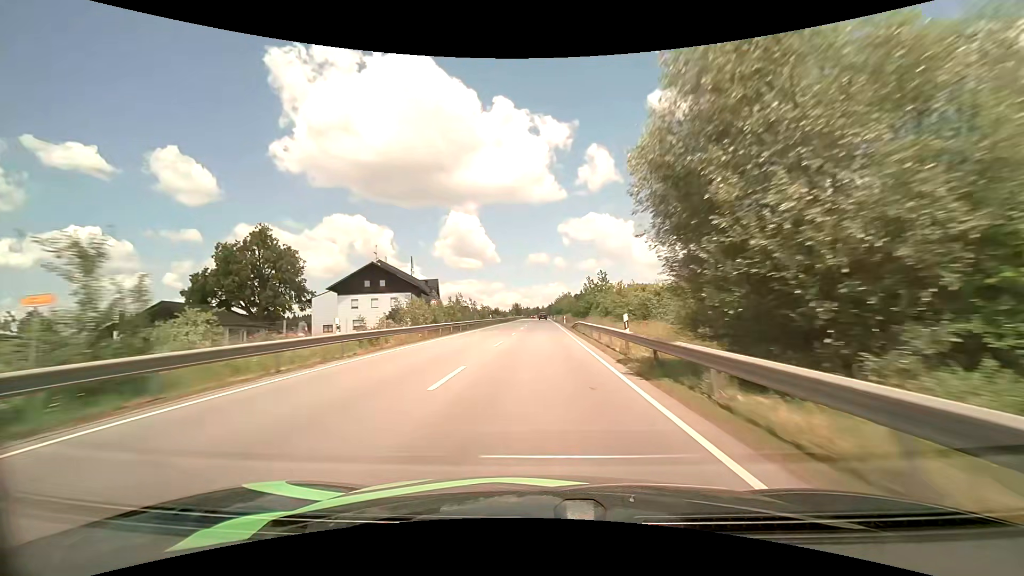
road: primary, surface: asphalt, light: Day
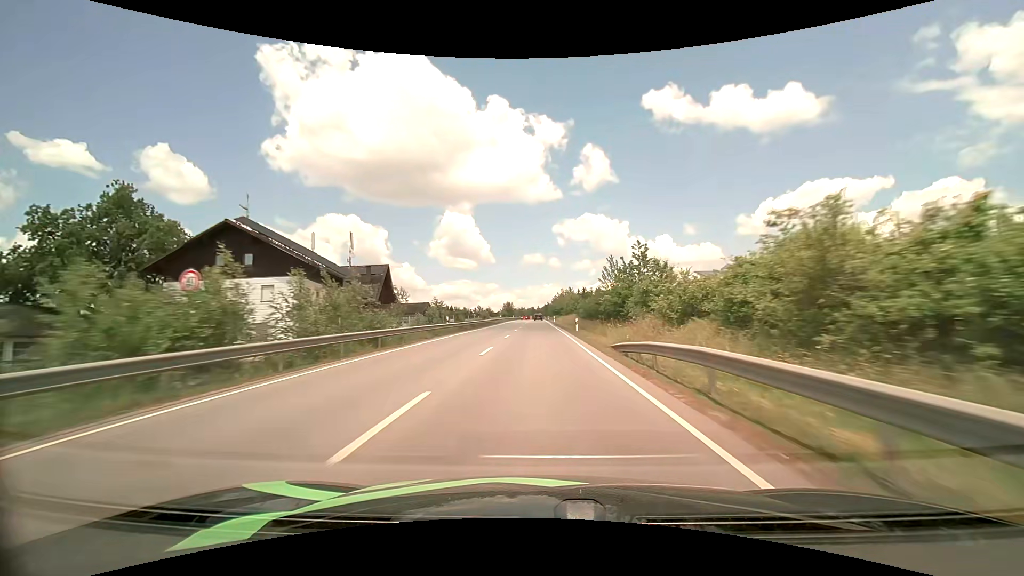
(+0.2, +27.8) m; +1°
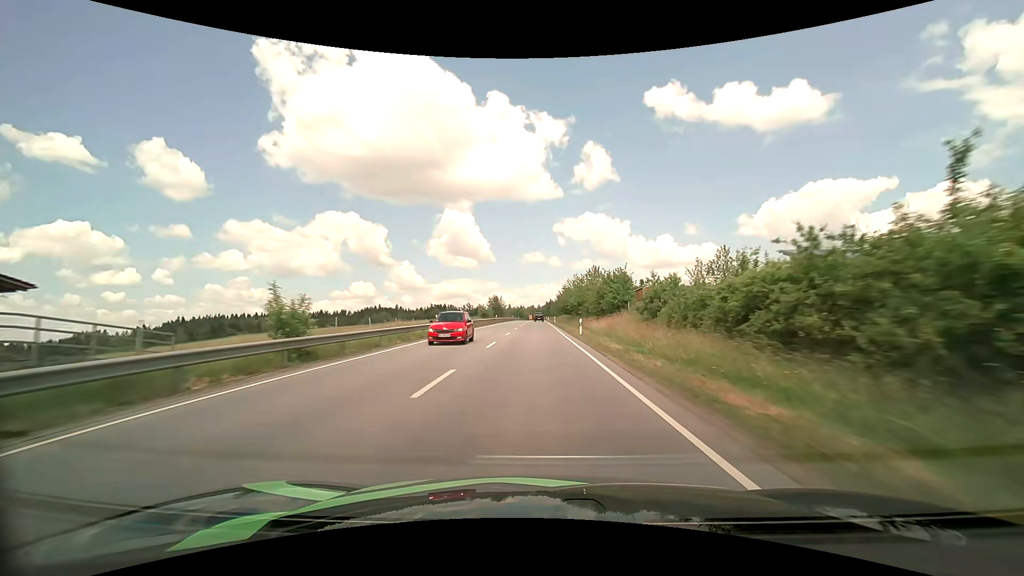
(+0.1, +55.8) m; 0°
(0, +10) (0, +20) (0, +30) (0, +40) (0, +50) (0, +60) (0, +70) (0, +80) (0, +90) (-1, +100) m
